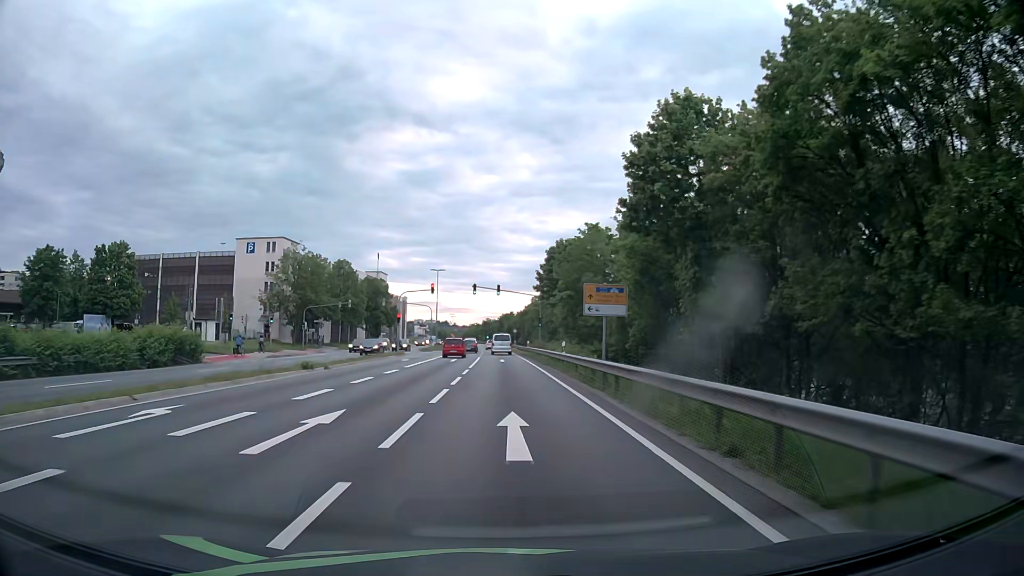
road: primary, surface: asphalt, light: Day
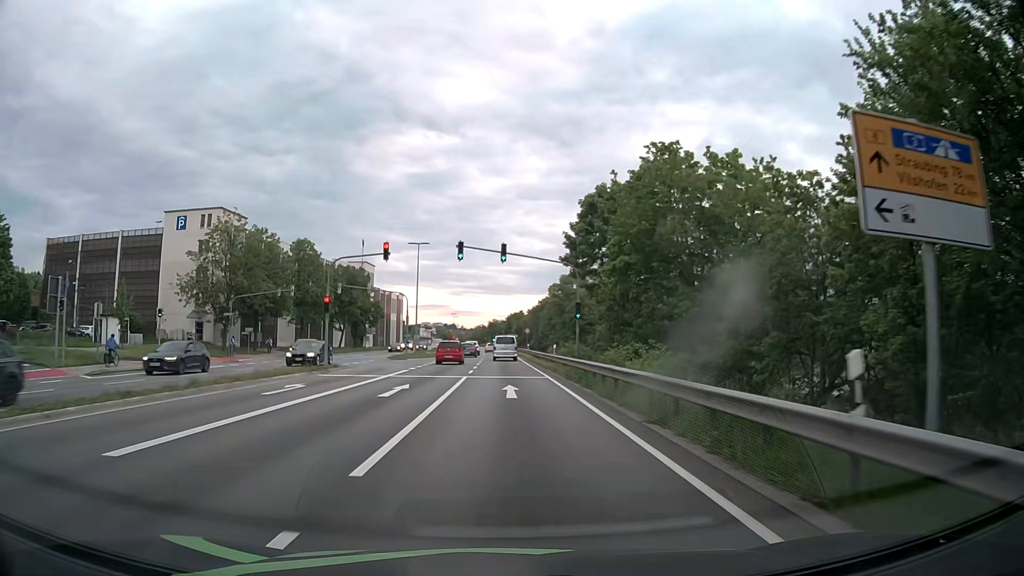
(-0.2, +25.7) m; -1°
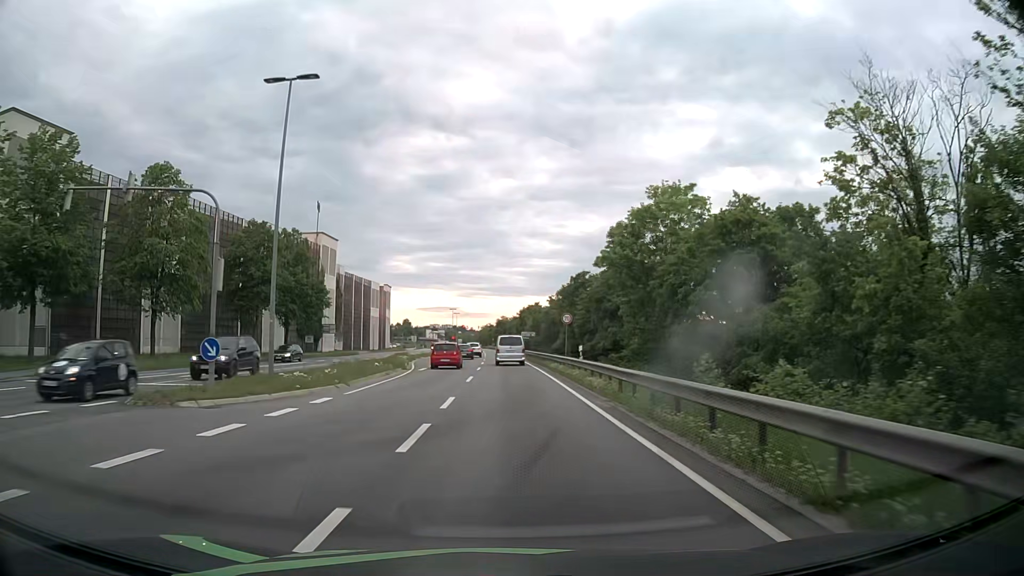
(-0.4, +39.6) m; -1°
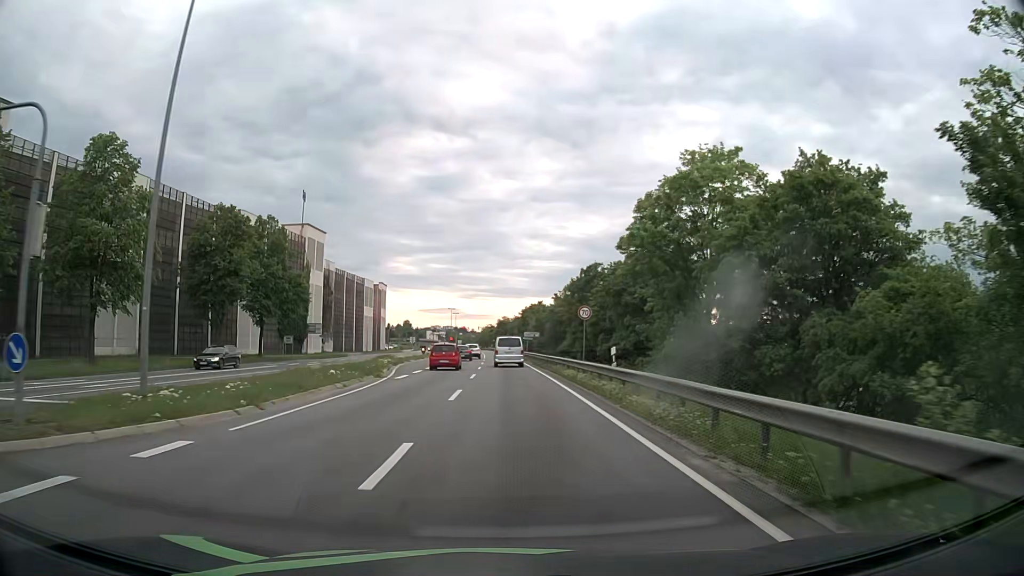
(0.0, +8.2) m; 0°
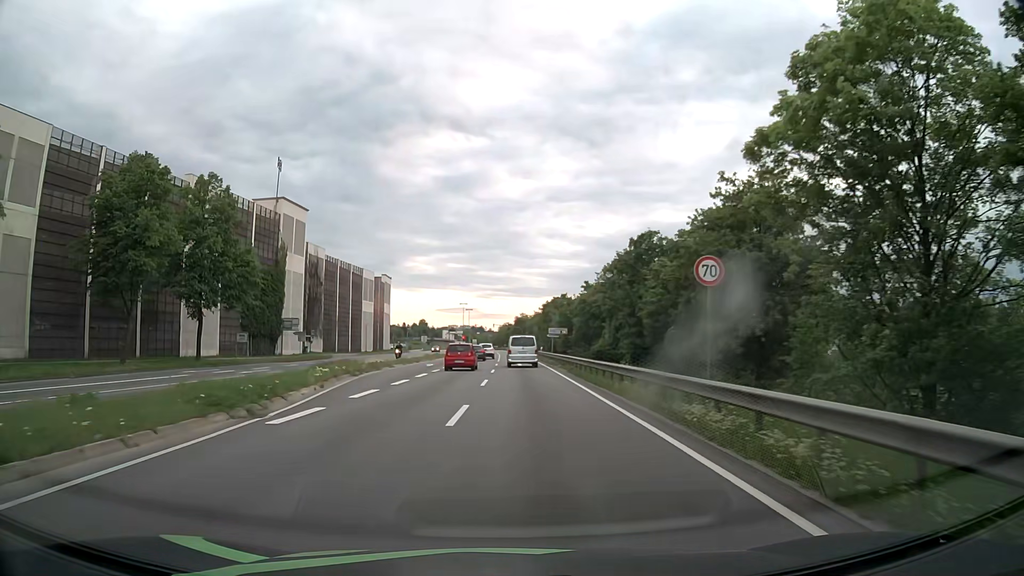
(-0.2, +16.8) m; -1°
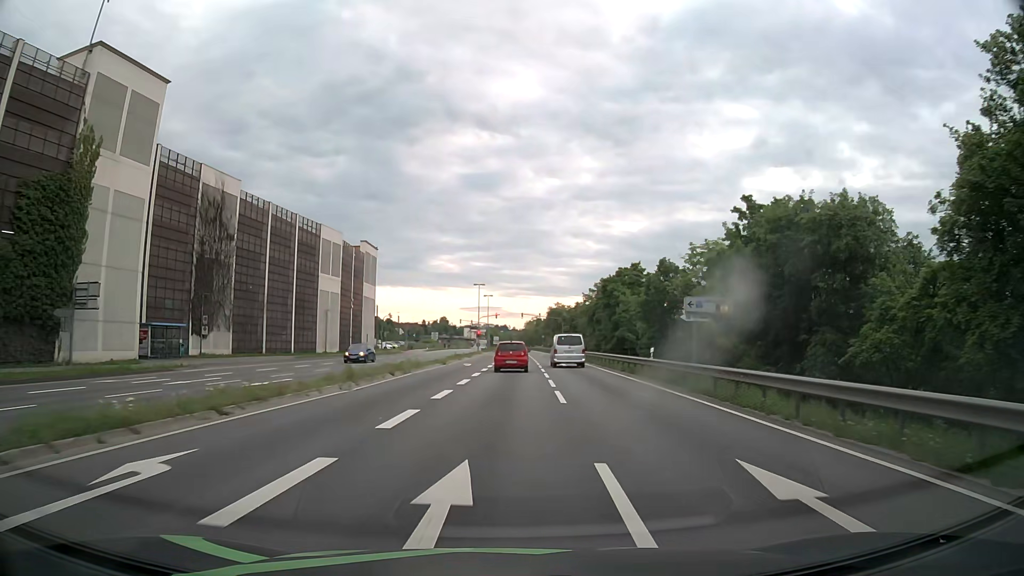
(-1.5, +42.7) m; -2°
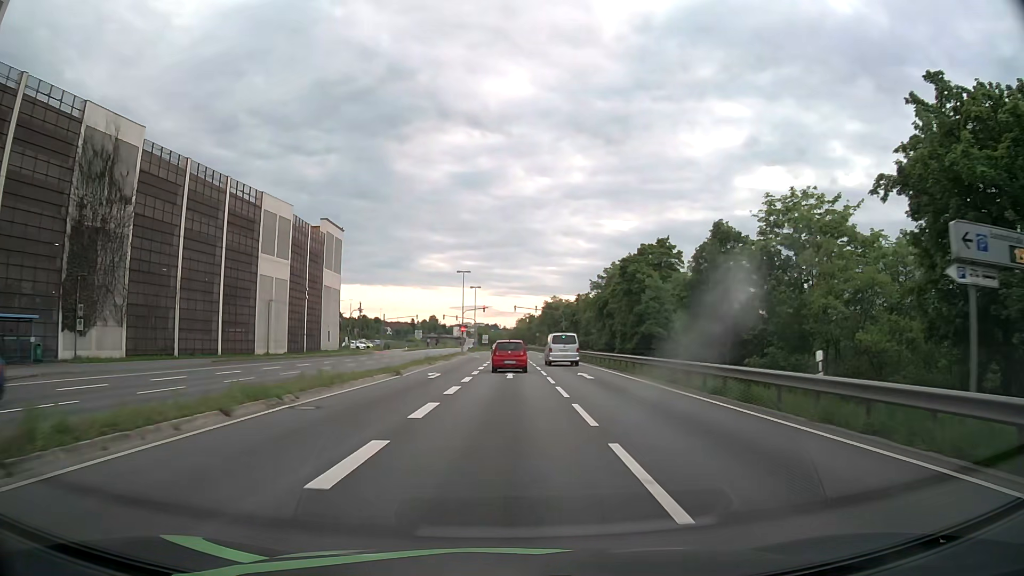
(0.0, +16.5) m; 0°
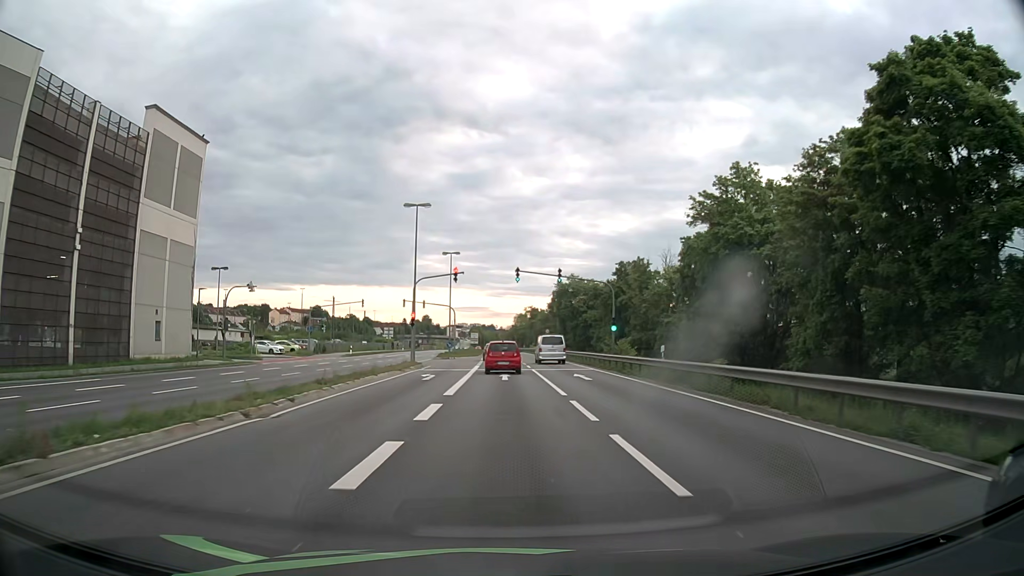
(+0.3, +41.1) m; 0°
(0, +10) (0, +20) (0, +30) (0, +40) (0, +50) (0, +60) (-1, +70) (-1, +80) (-1, +90) (-1, +100) m
